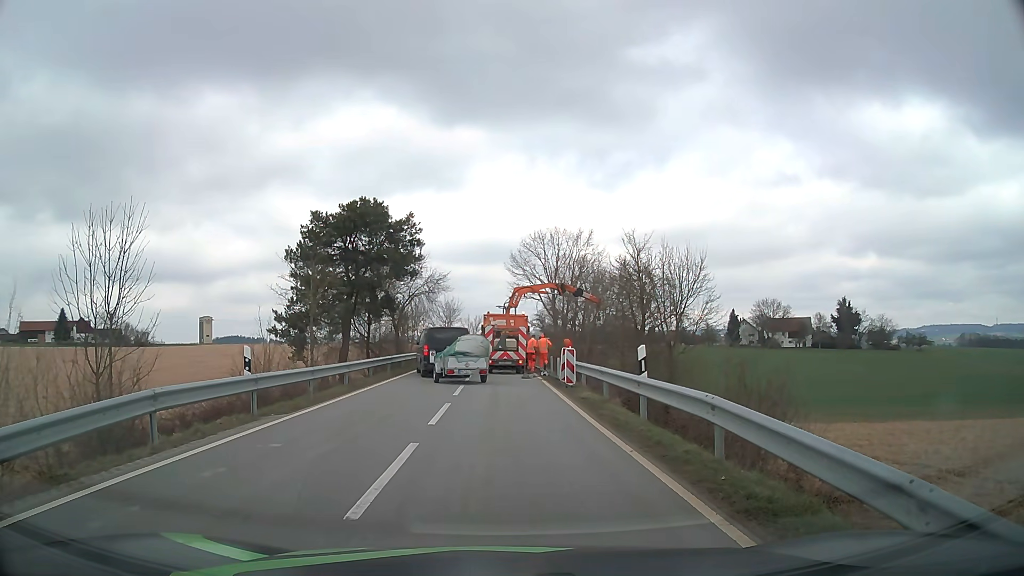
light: Day
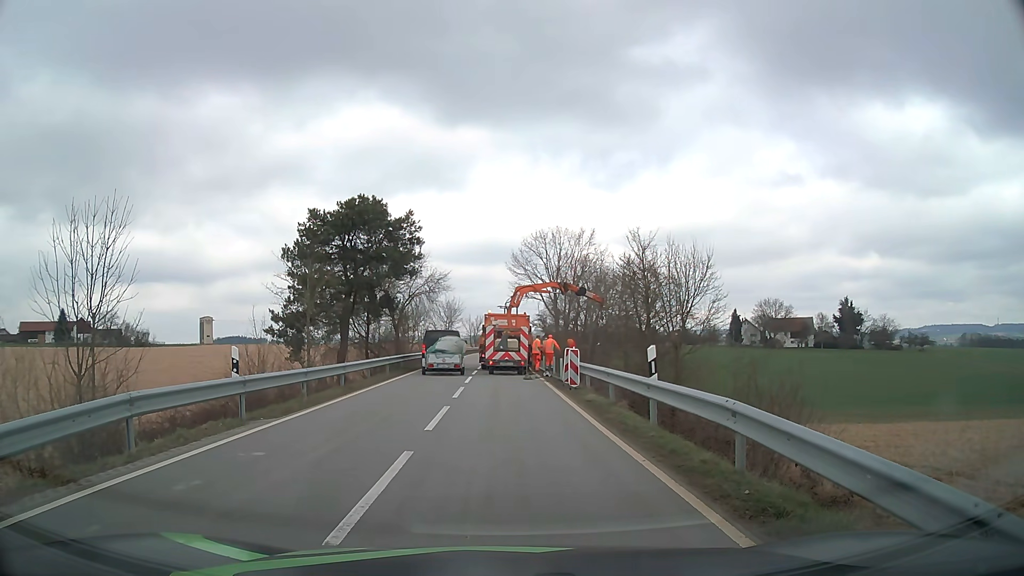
(0.0, +0.6) m; 0°
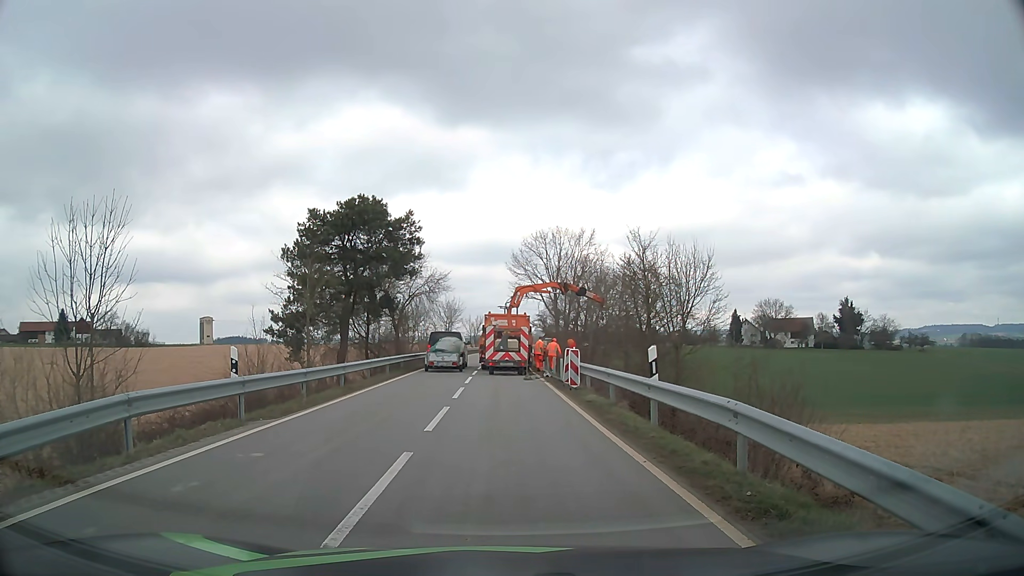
(0.0, +0.1) m; 0°
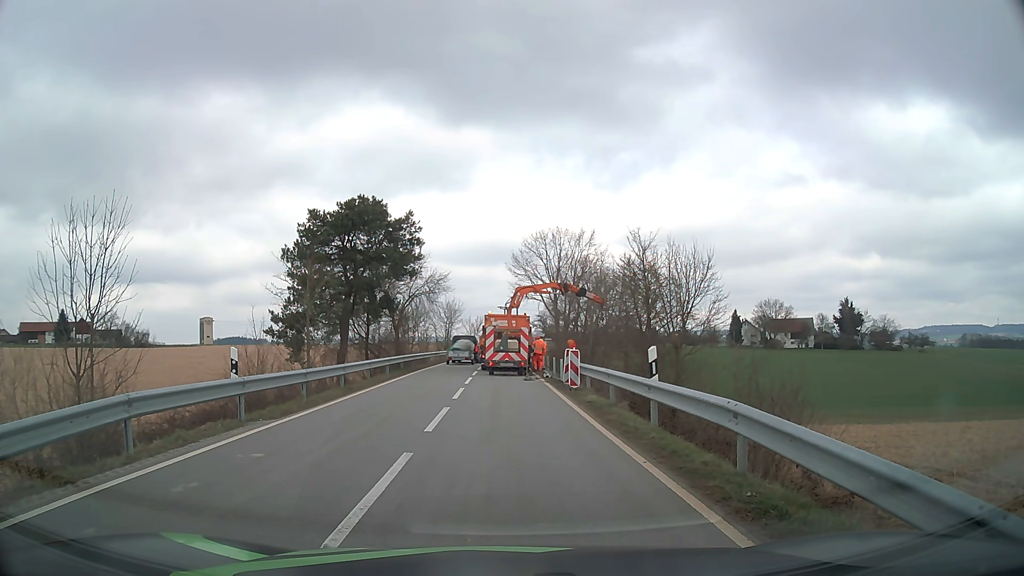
(0.0, +0.1) m; 0°
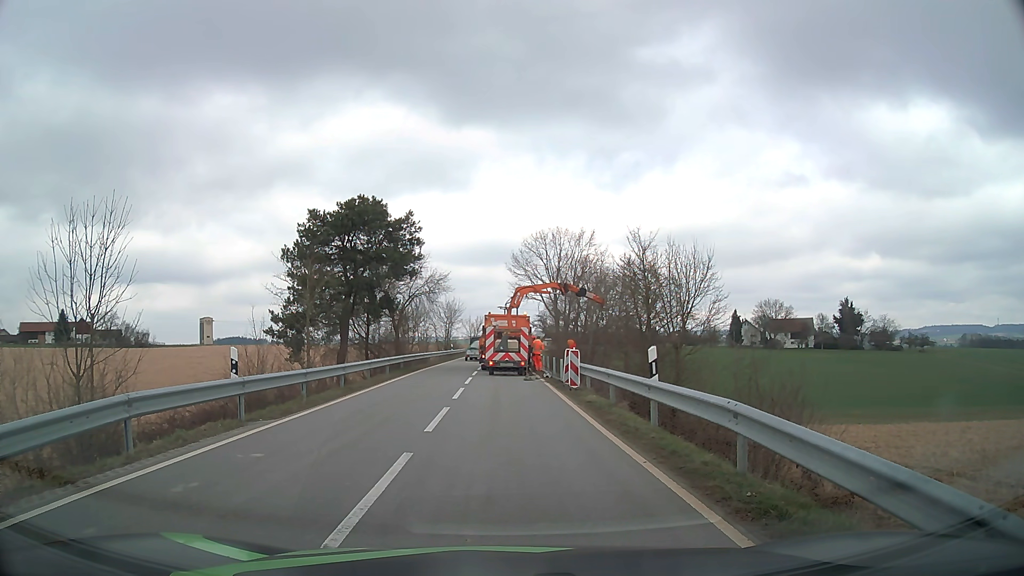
(0.0, 0.0) m; 0°
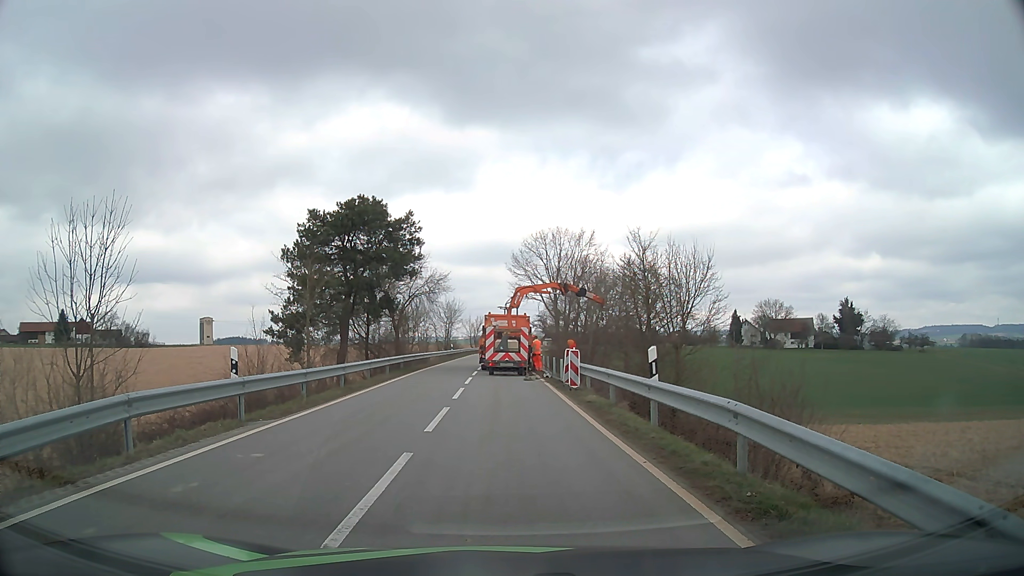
(0.0, 0.0) m; 0°
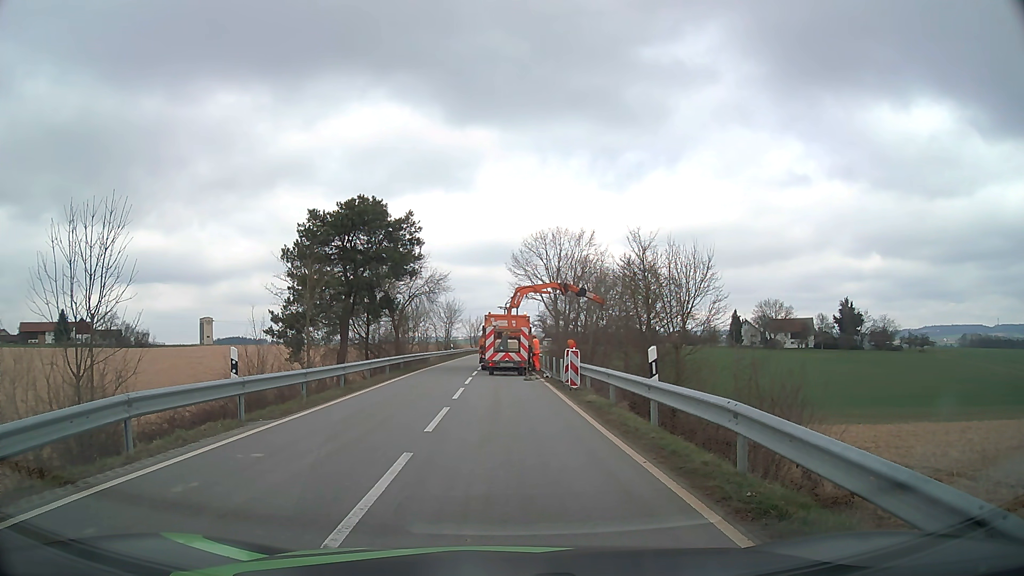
(0.0, 0.0) m; 0°
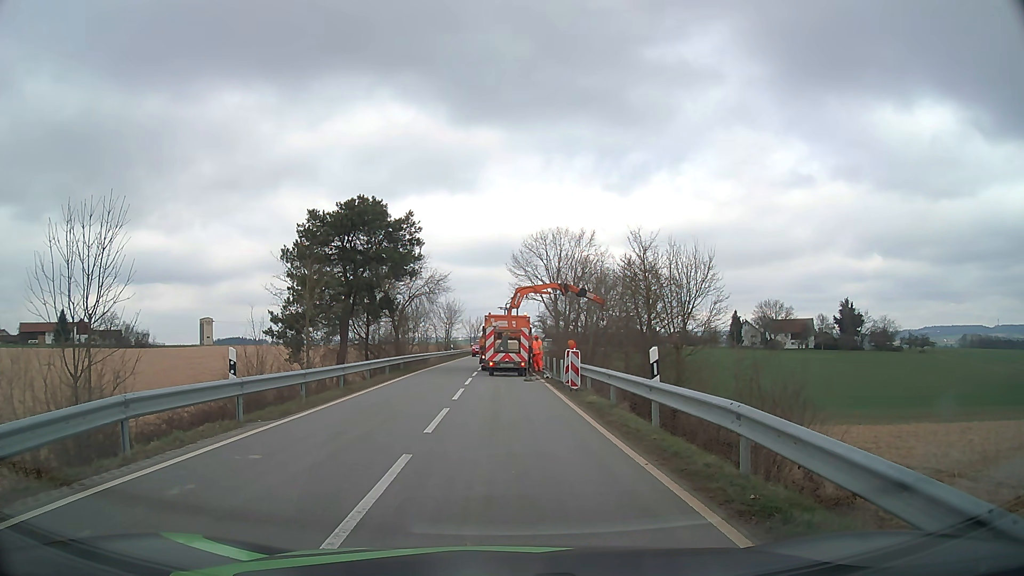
(0.0, 0.0) m; 0°
